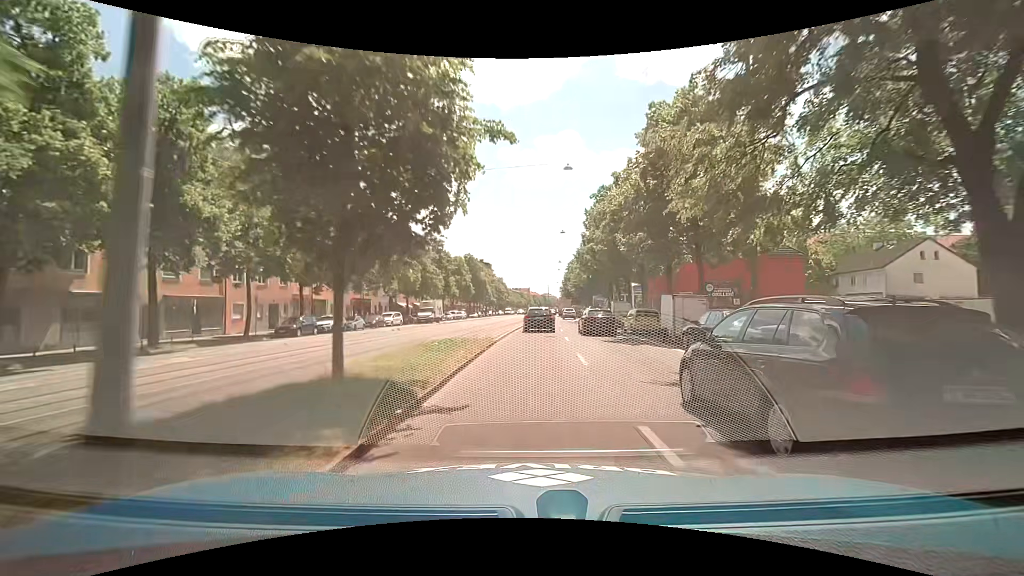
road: secondary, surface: asphalt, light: Day
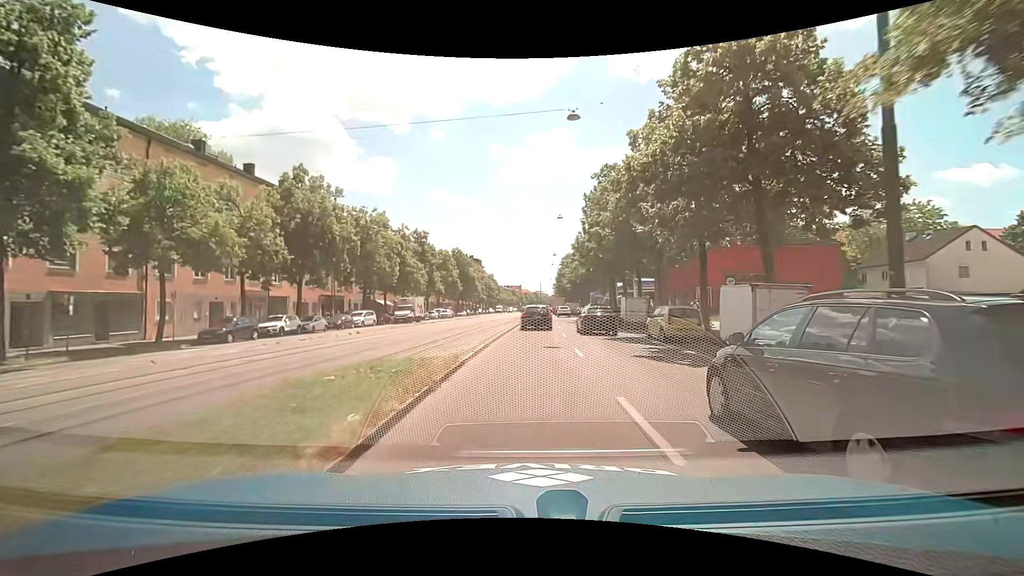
(+0.2, +7.7) m; +2°
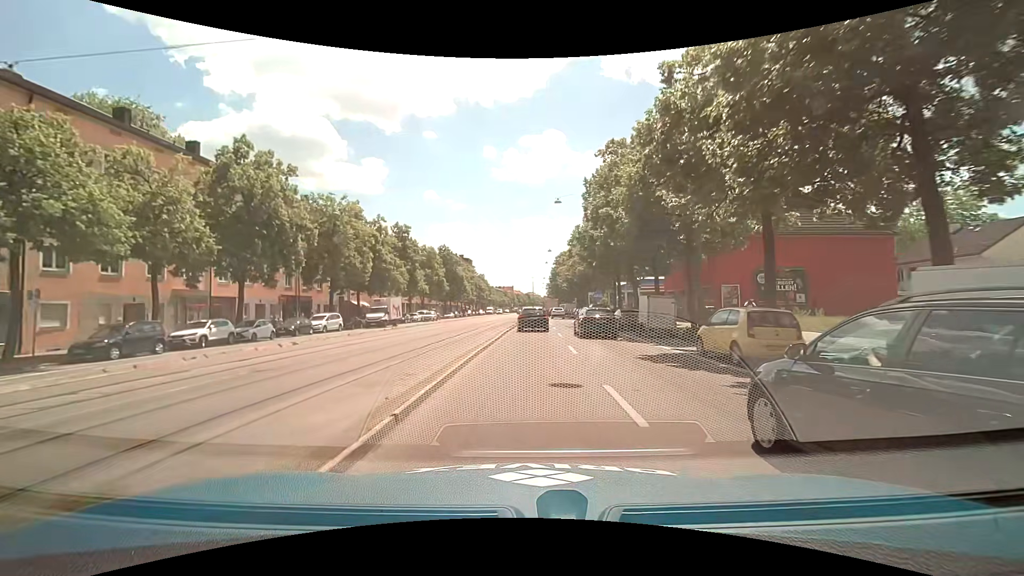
(0.0, +7.6) m; +1°
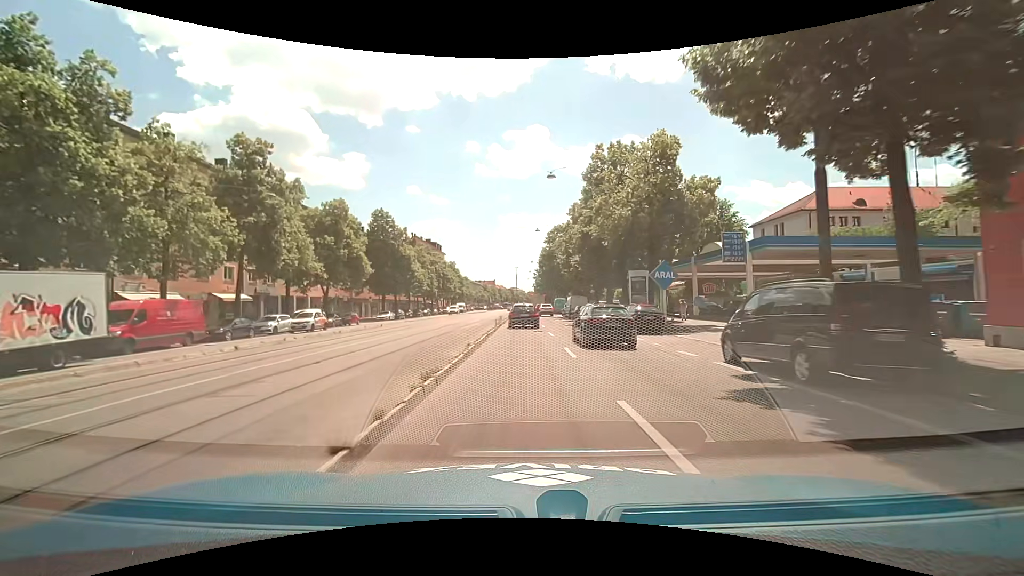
(+0.5, +38.3) m; +1°
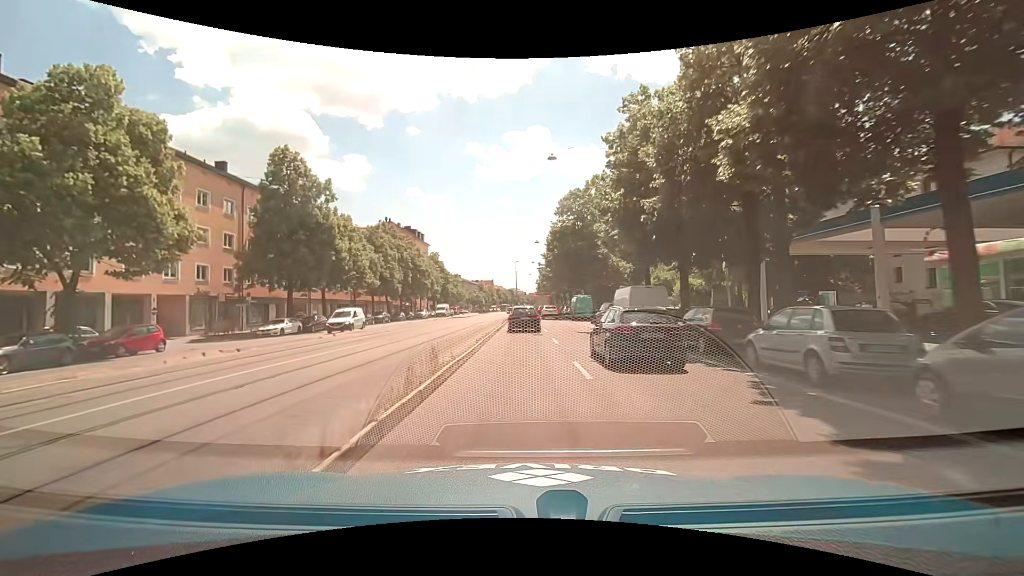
(-0.1, +30.7) m; 0°
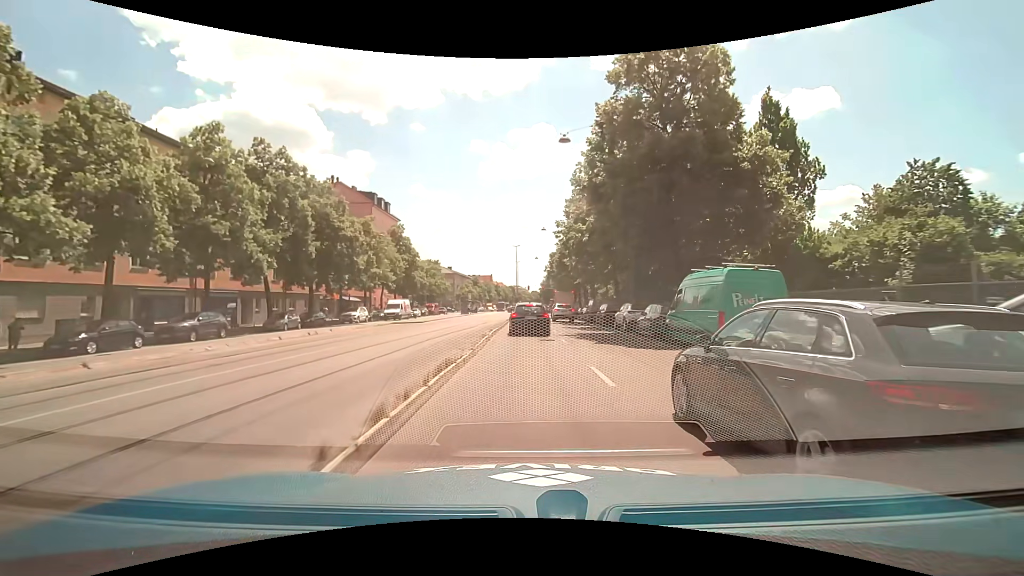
(0.0, +37.7) m; 0°
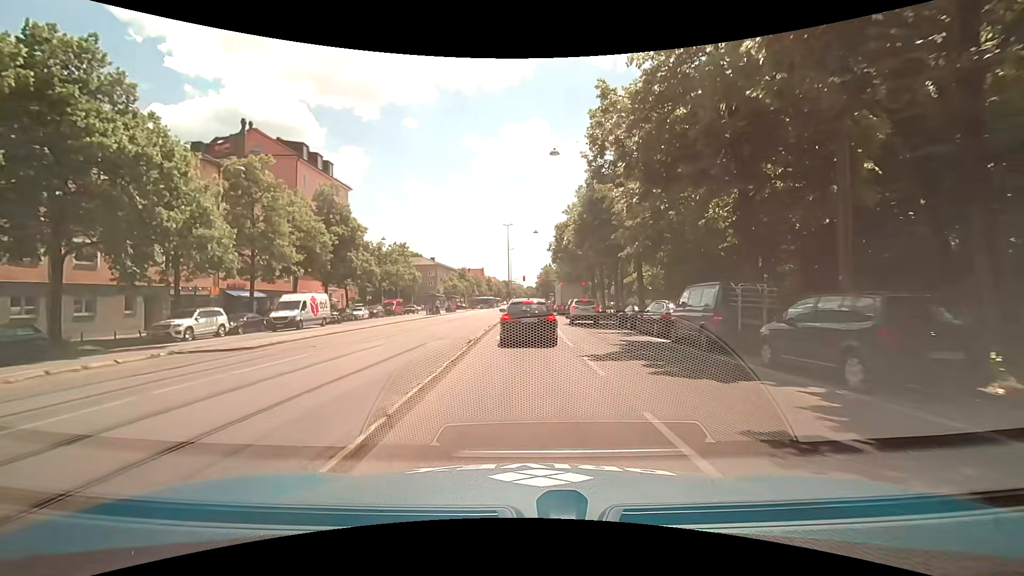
(+0.1, +26.1) m; 0°
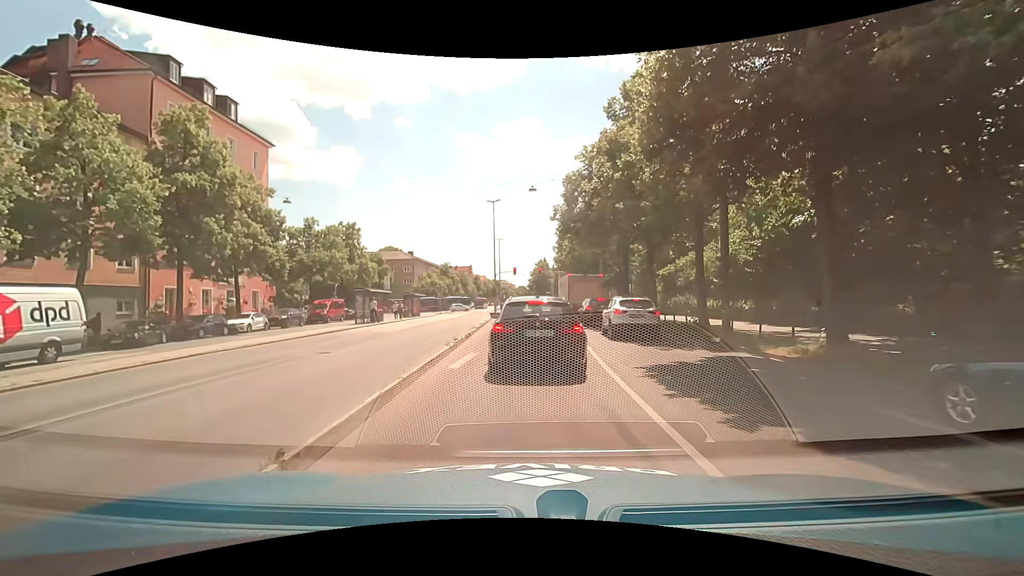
(+0.3, +21.3) m; +3°
